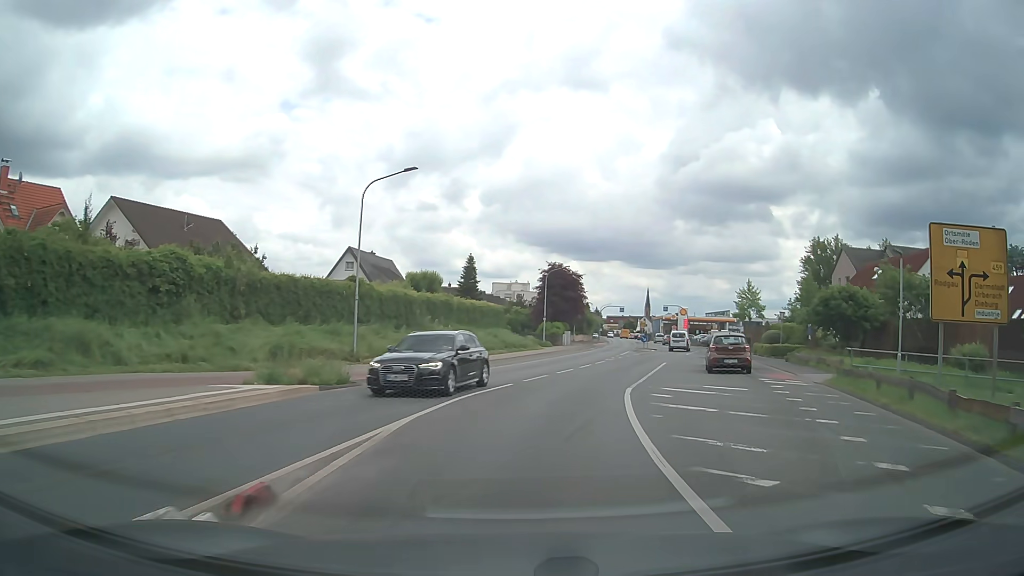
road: tertiary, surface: asphalt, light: Day
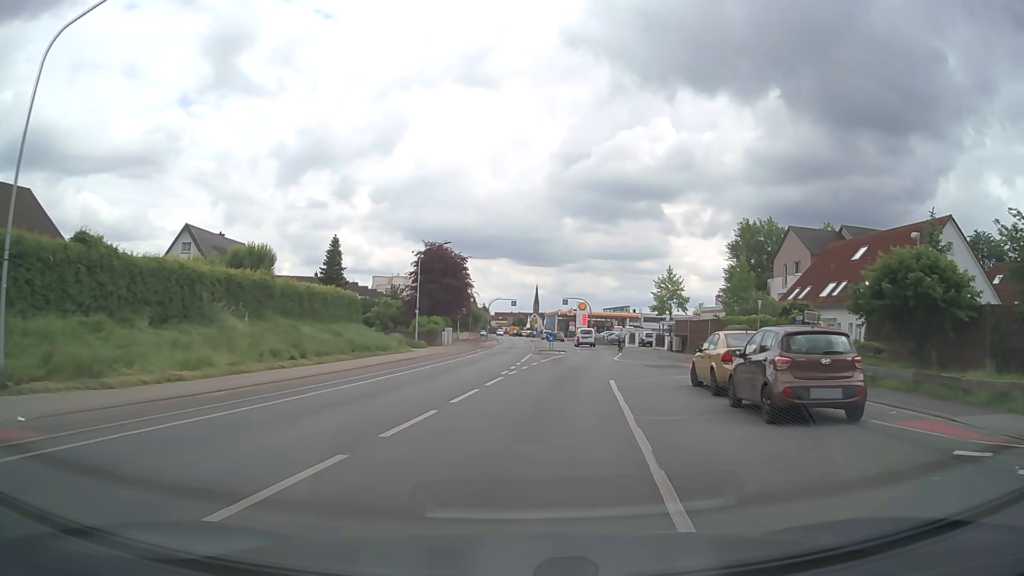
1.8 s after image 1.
(+1.4, +15.6) m; +9°
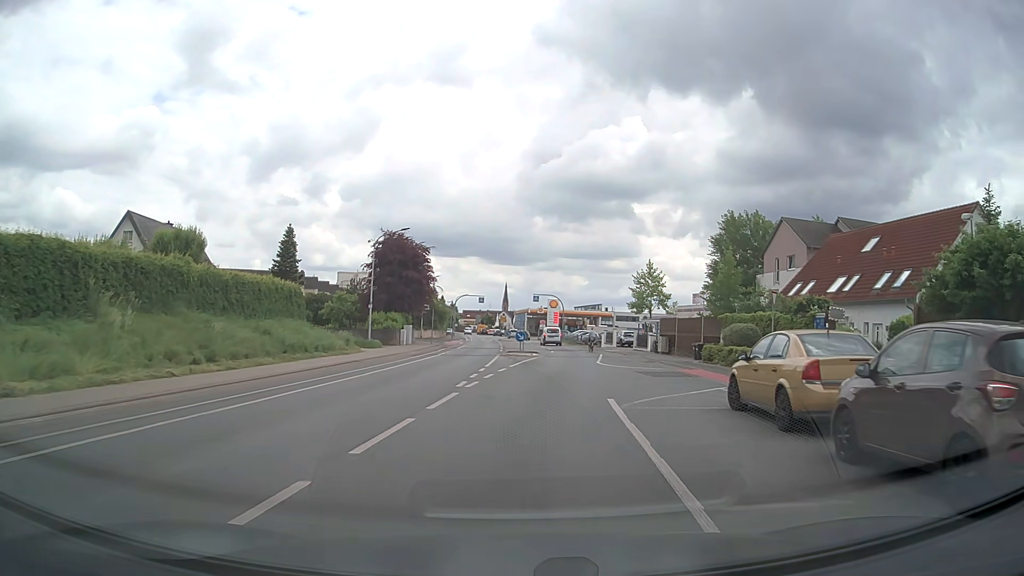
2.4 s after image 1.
(+0.1, +5.9) m; +2°
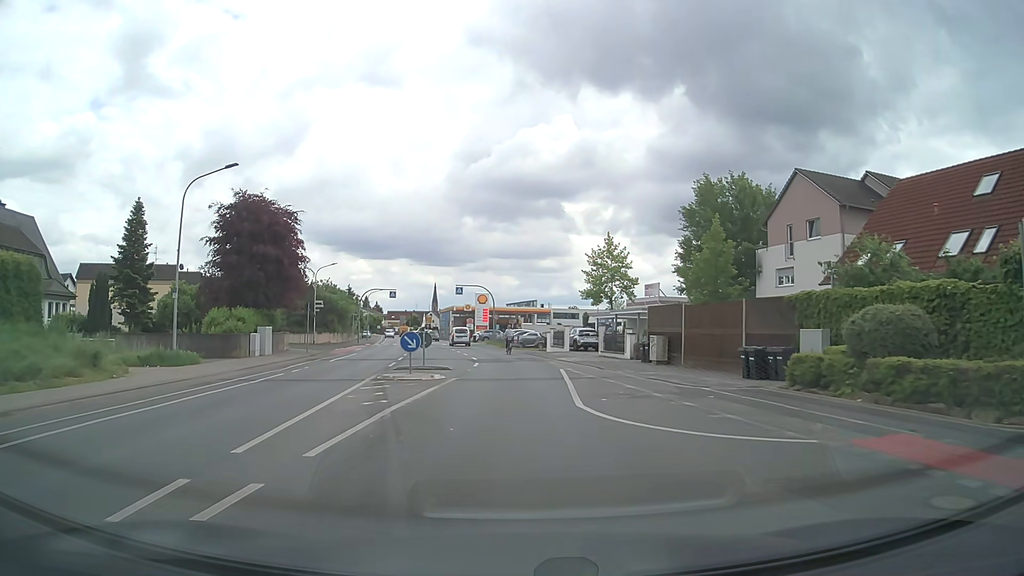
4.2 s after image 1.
(+1.2, +18.5) m; +6°
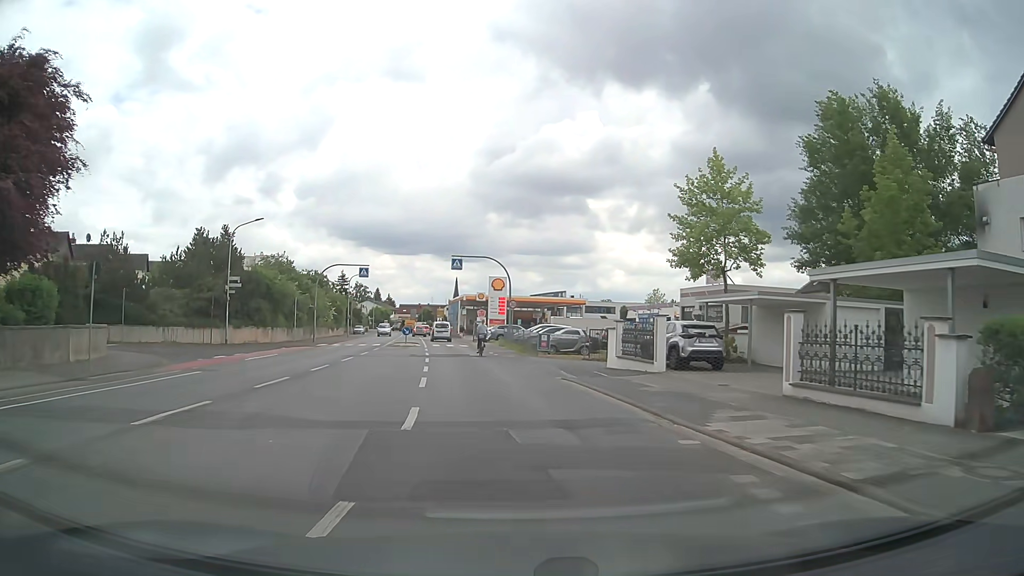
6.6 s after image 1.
(0.0, +24.9) m; -1°
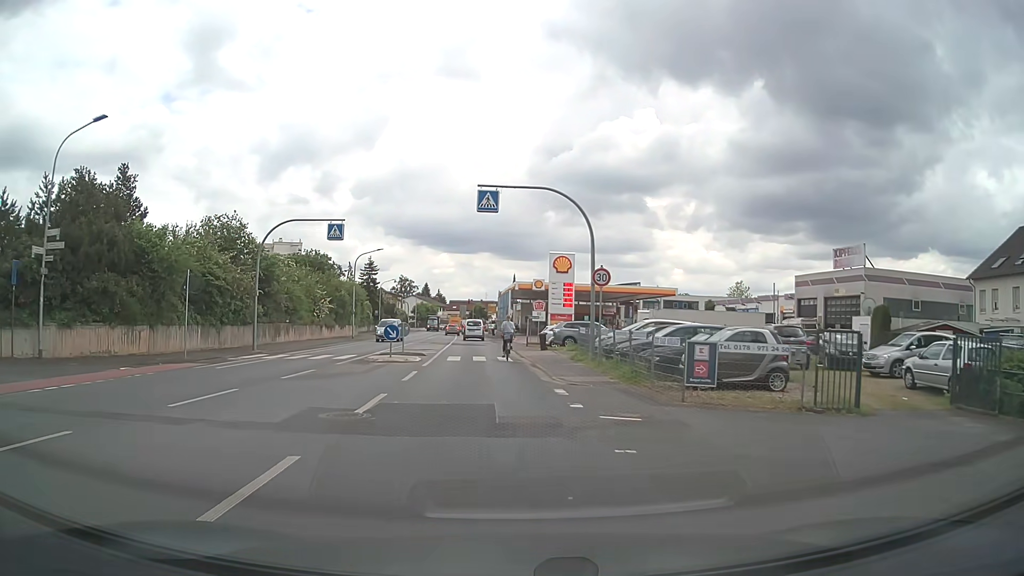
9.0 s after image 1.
(-1.0, +22.7) m; -5°
